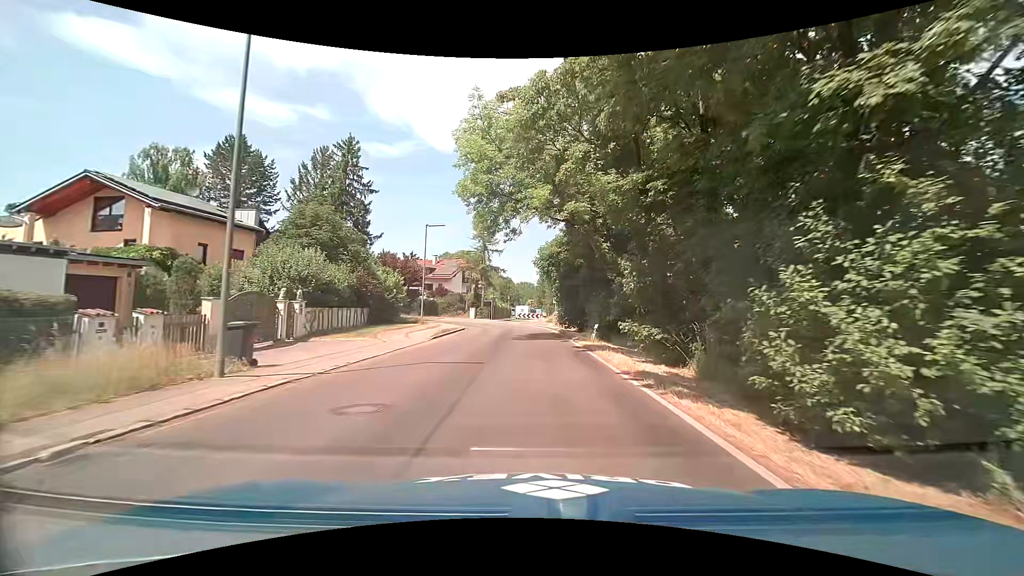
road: tertiary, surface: asphalt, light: Day
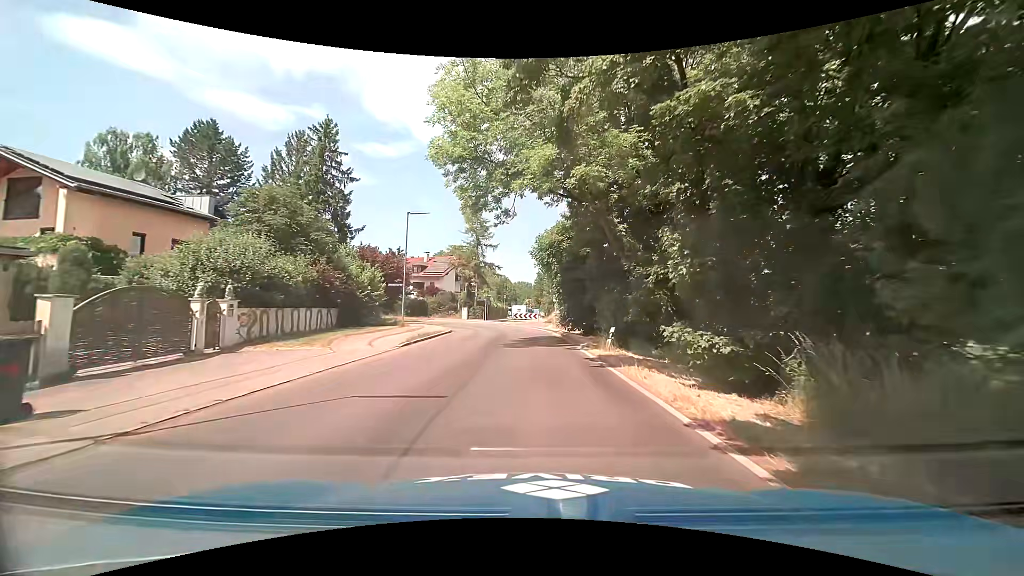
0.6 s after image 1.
(0.0, +5.3) m; 0°
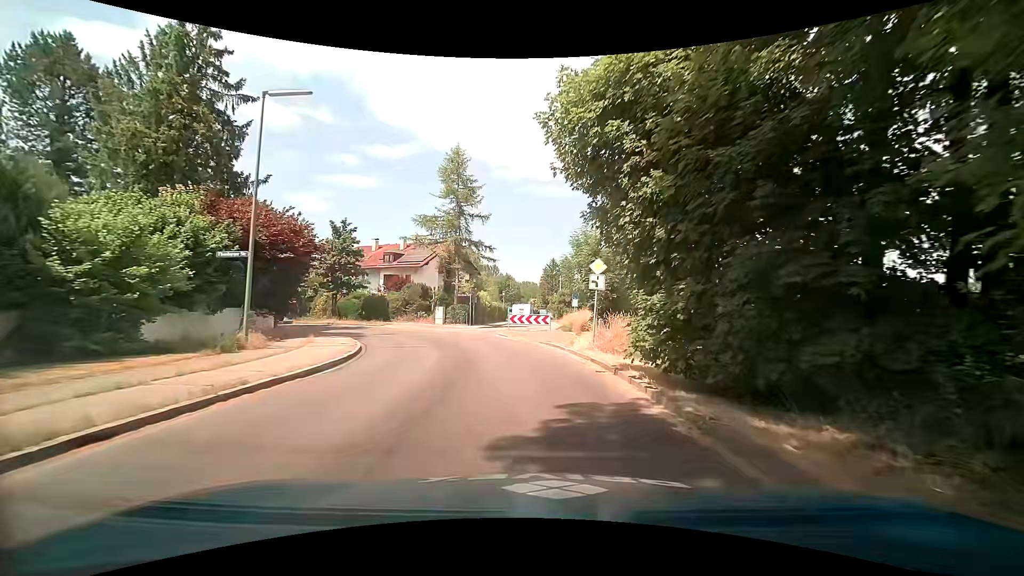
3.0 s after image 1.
(+0.1, +20.0) m; +1°
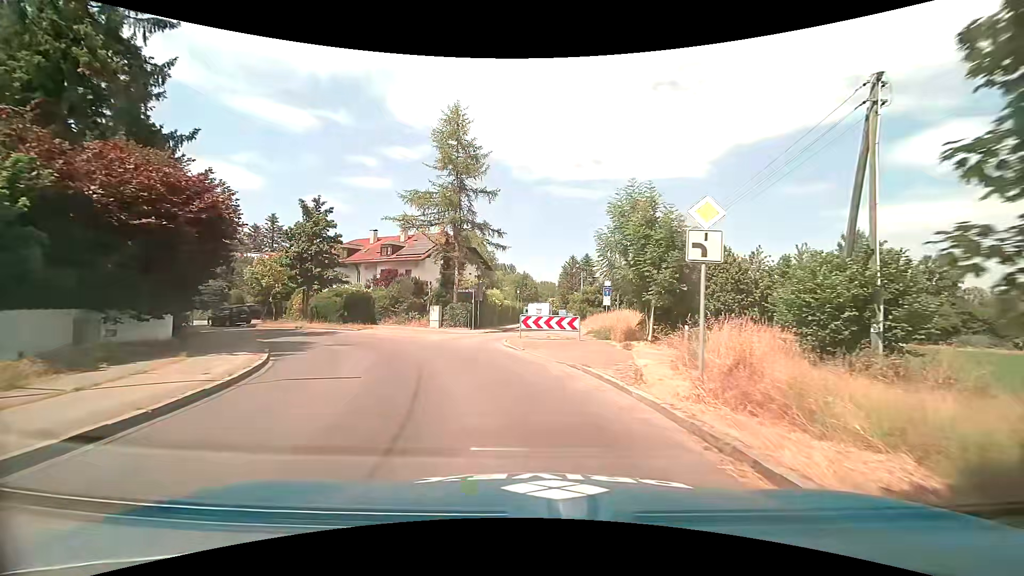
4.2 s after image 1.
(-0.2, +8.9) m; -3°
(-1, +10) (-4, +20) (-10, +27) (-18, +33) (-27, +38) (-35, +43) (-44, +48) (-53, +53) (-61, +58) (-70, +63) m
